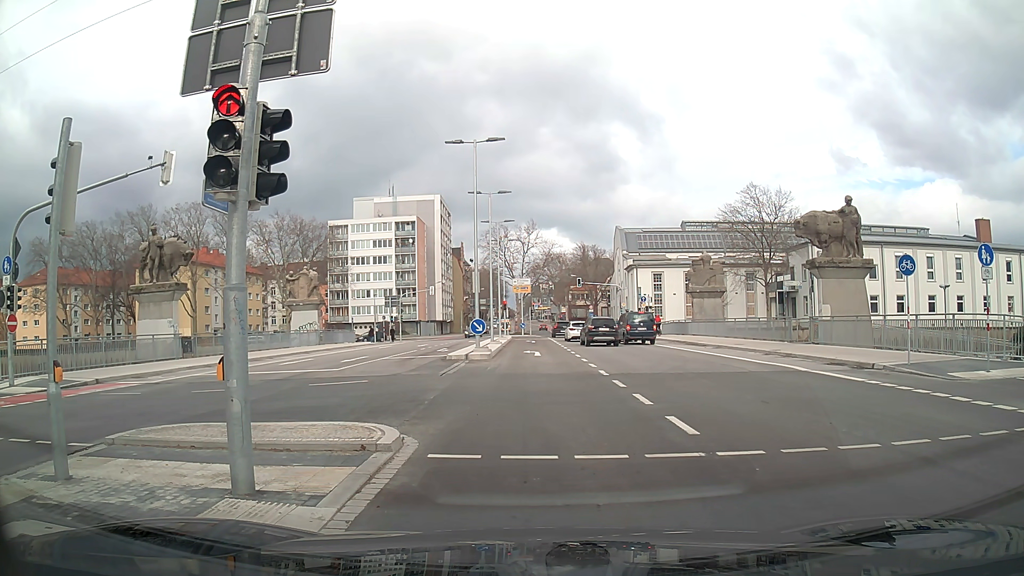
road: secondary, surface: asphalt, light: Day
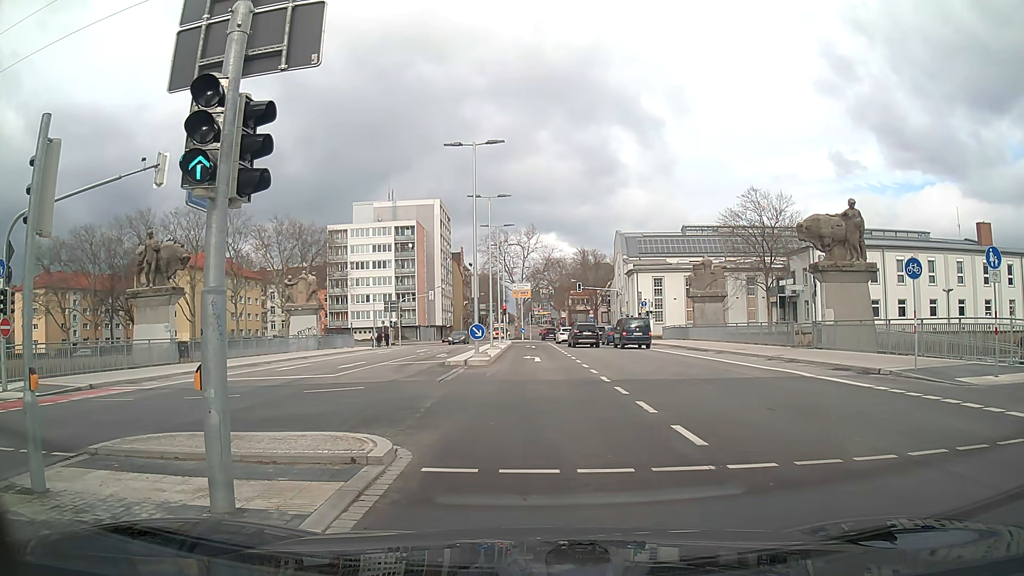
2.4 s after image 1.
(0.0, +0.4) m; 0°
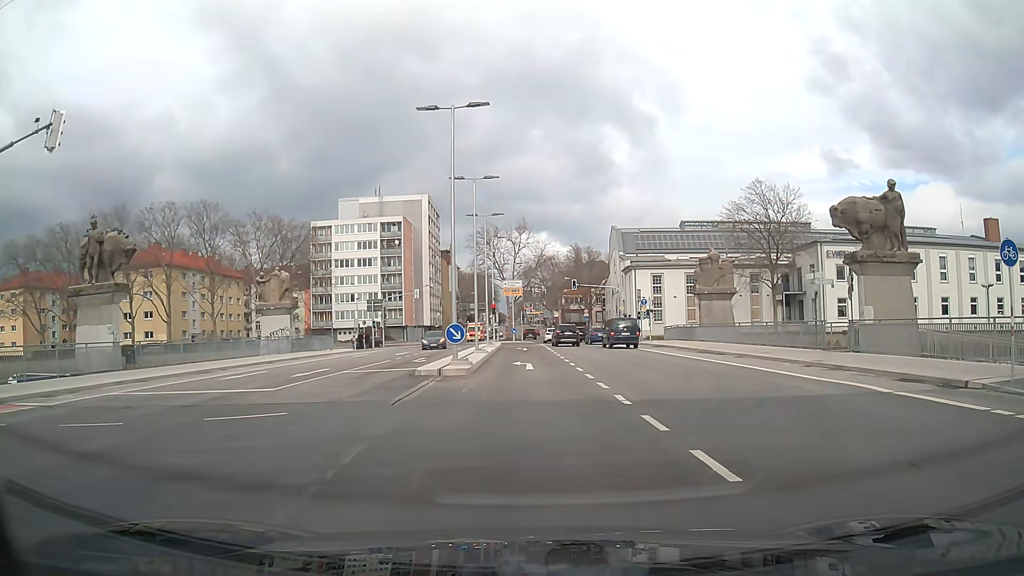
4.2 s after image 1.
(0.0, +5.2) m; +1°
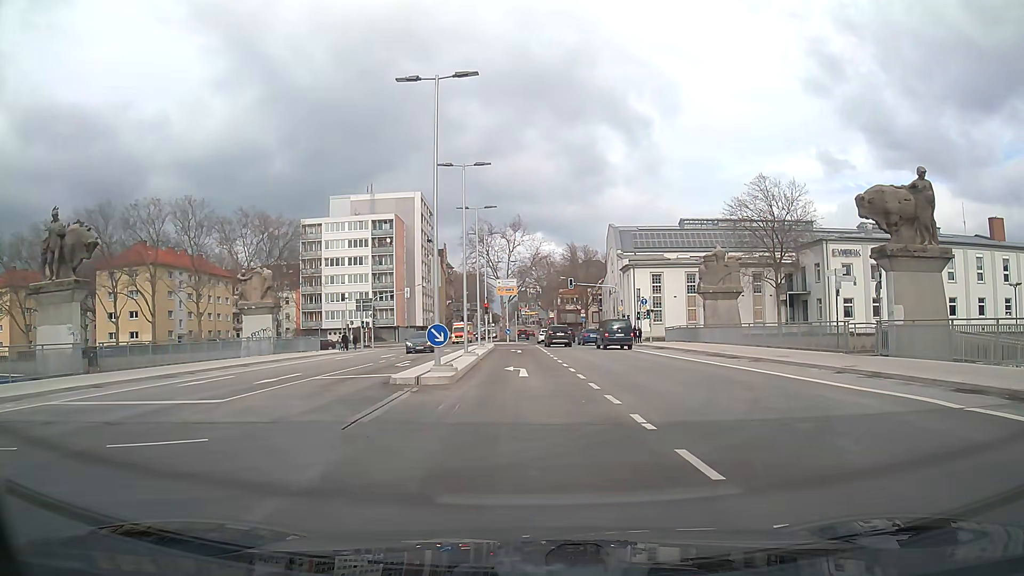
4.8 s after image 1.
(0.0, +3.0) m; 0°
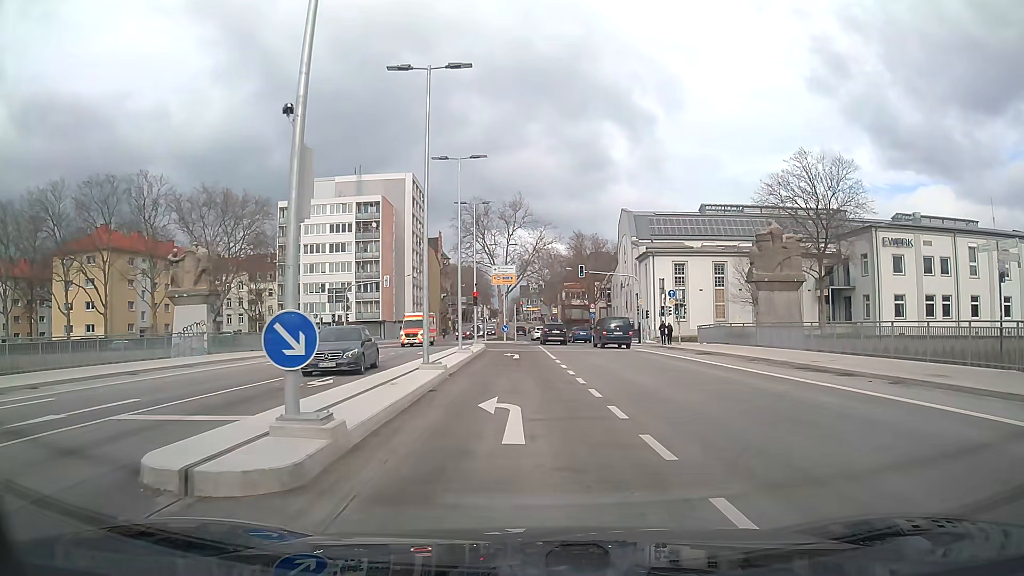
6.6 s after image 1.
(-0.1, +11.5) m; -1°
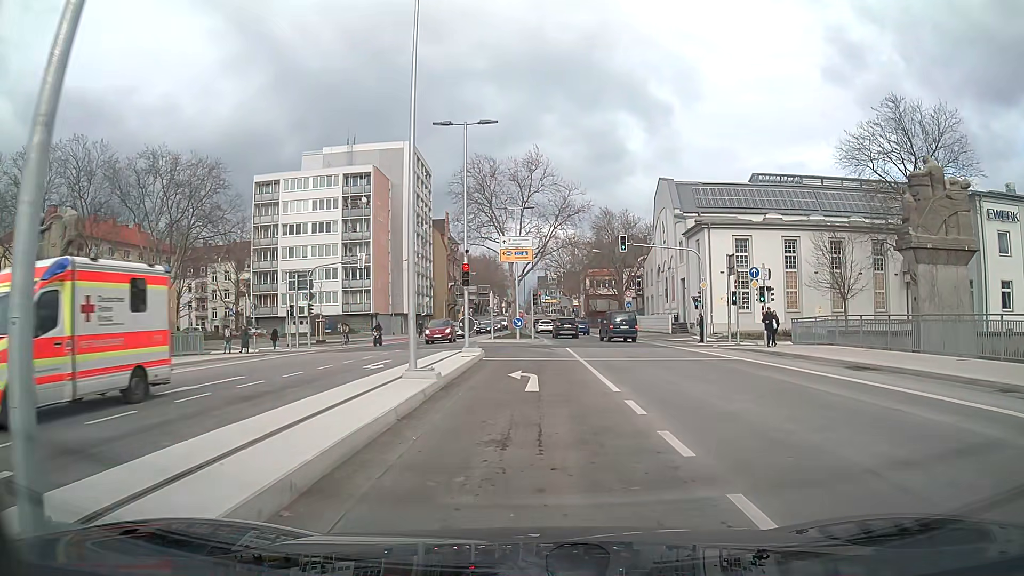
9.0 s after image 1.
(-0.2, +14.9) m; -1°
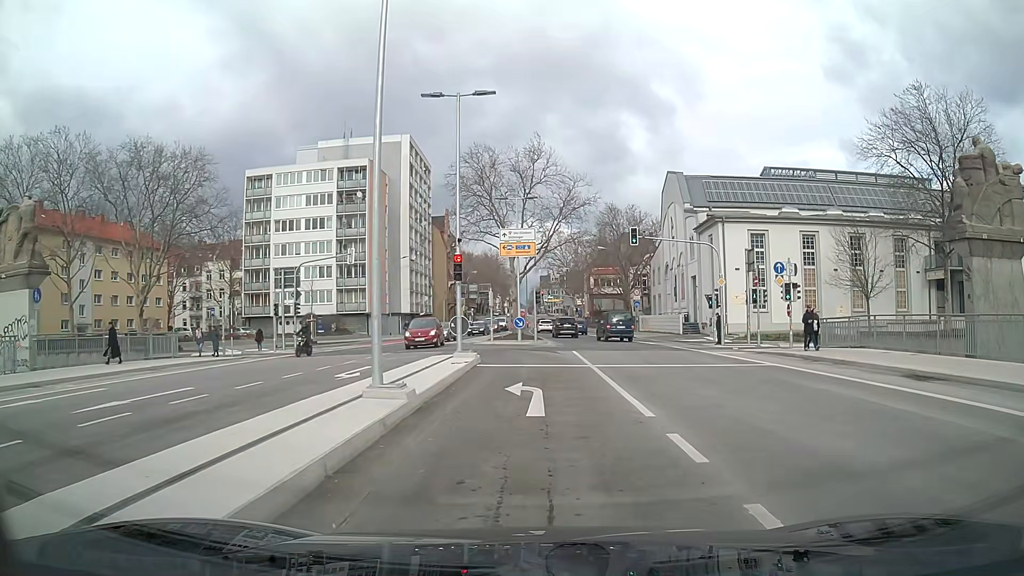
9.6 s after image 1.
(0.0, +3.3) m; 0°
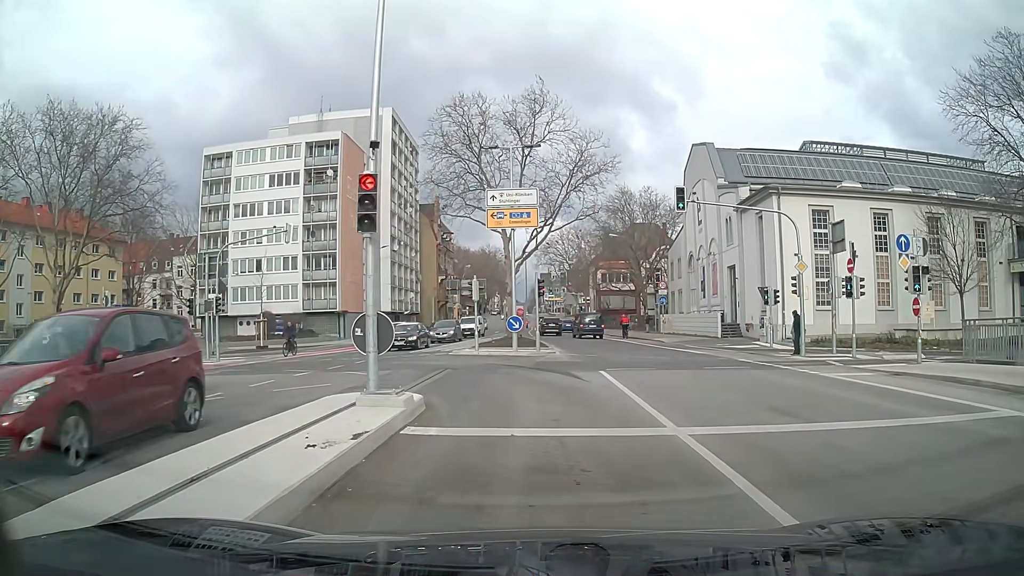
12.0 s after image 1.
(0.0, +11.3) m; 0°
